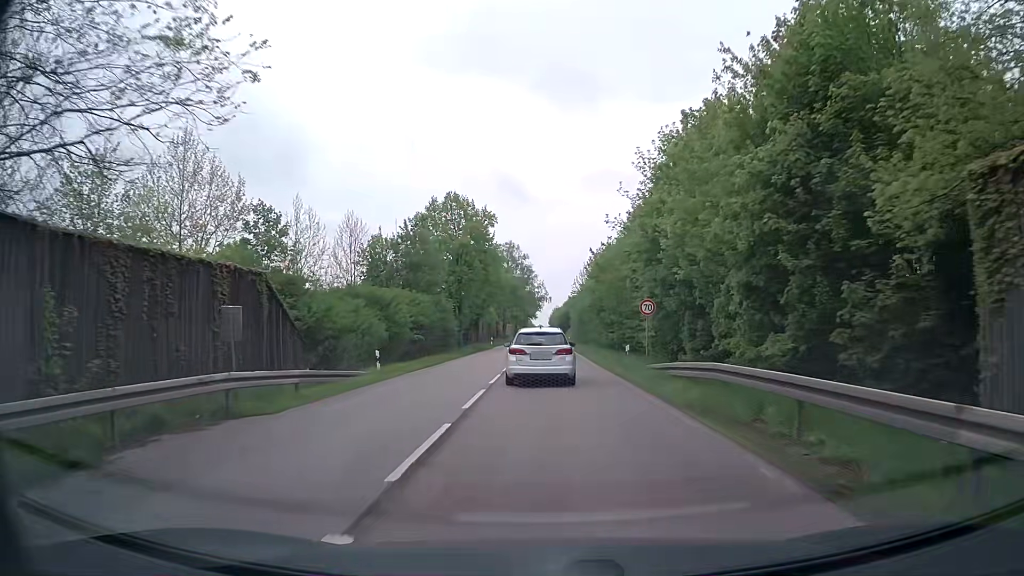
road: secondary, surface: asphalt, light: Day
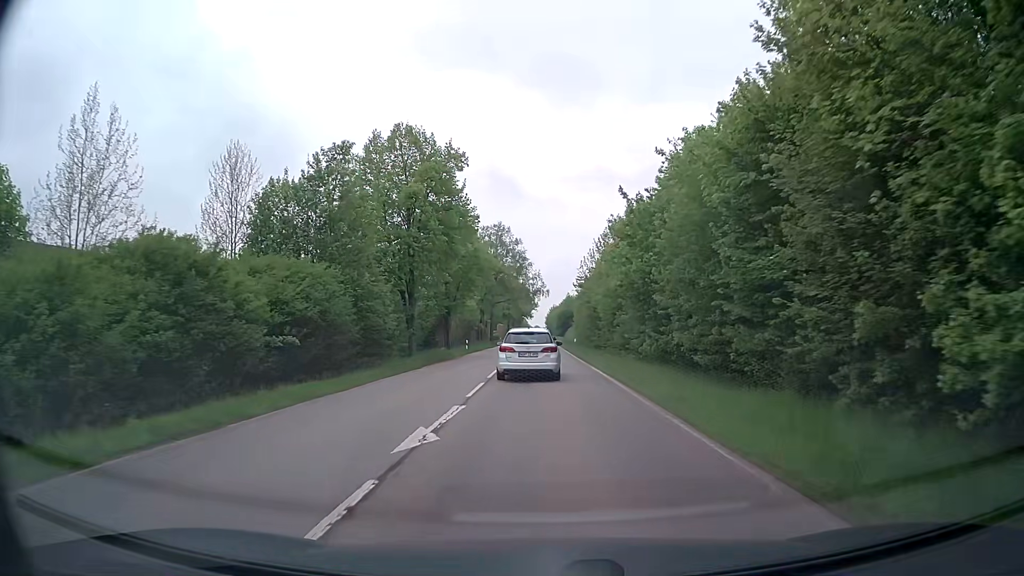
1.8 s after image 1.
(+0.1, +22.0) m; 0°
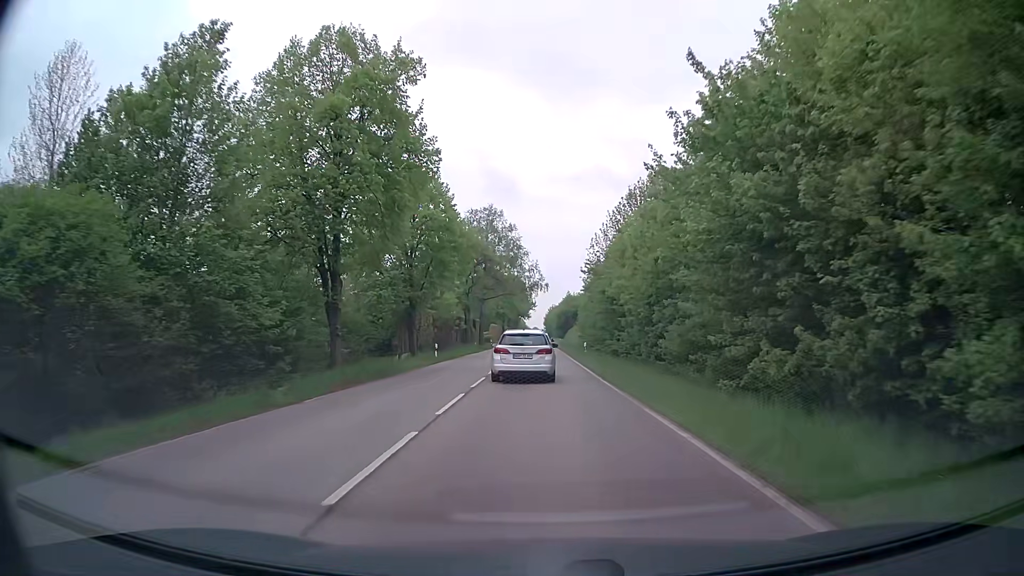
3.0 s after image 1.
(+0.2, +15.1) m; +1°
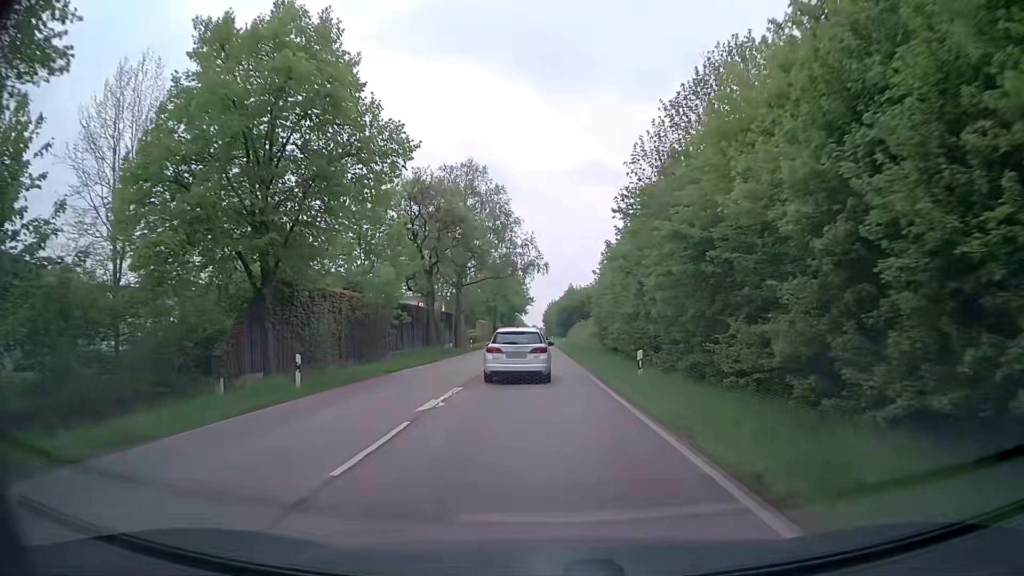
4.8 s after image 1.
(0.0, +23.0) m; 0°
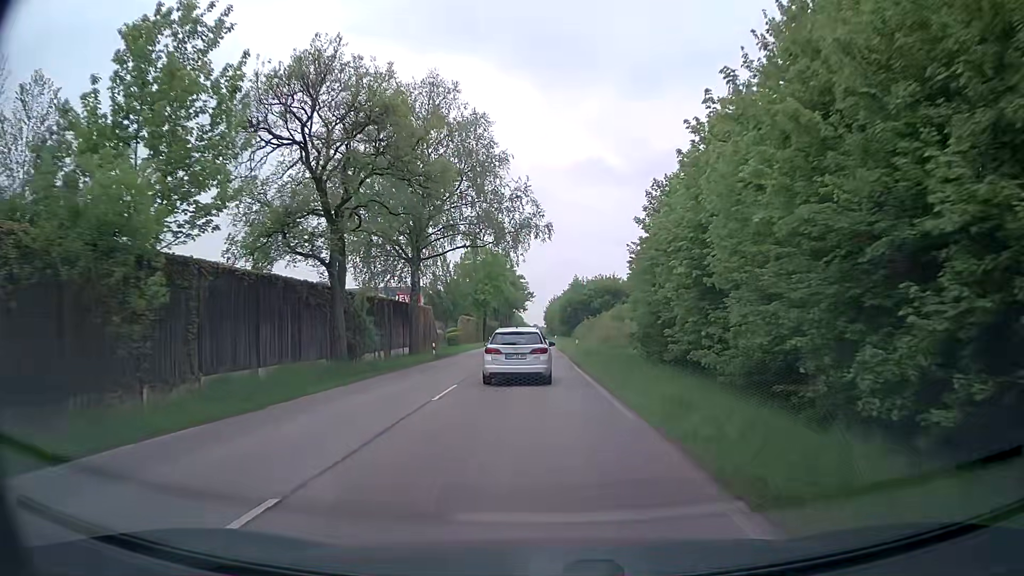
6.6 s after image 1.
(0.0, +22.8) m; 0°
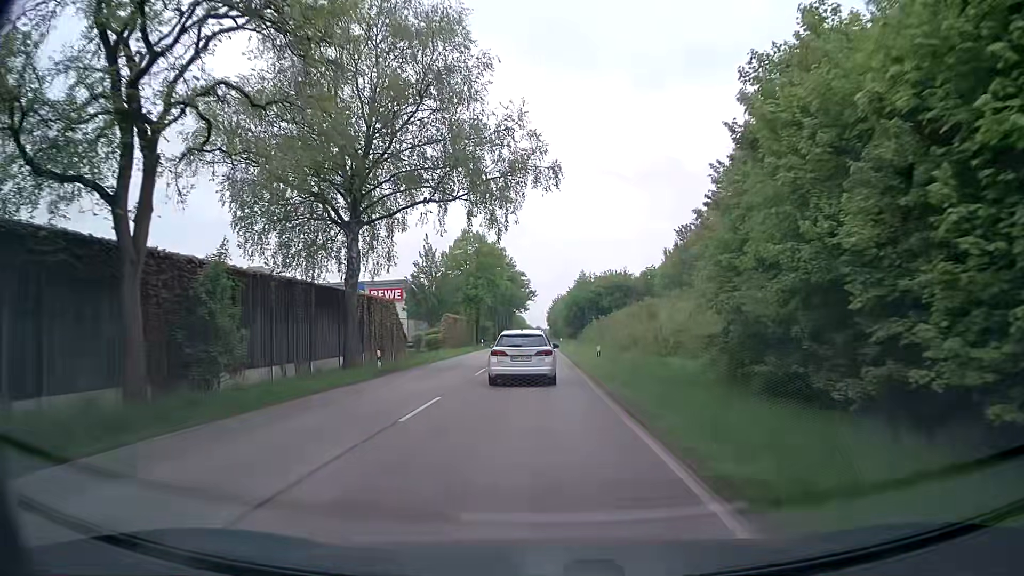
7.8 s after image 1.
(-0.1, +14.8) m; 0°
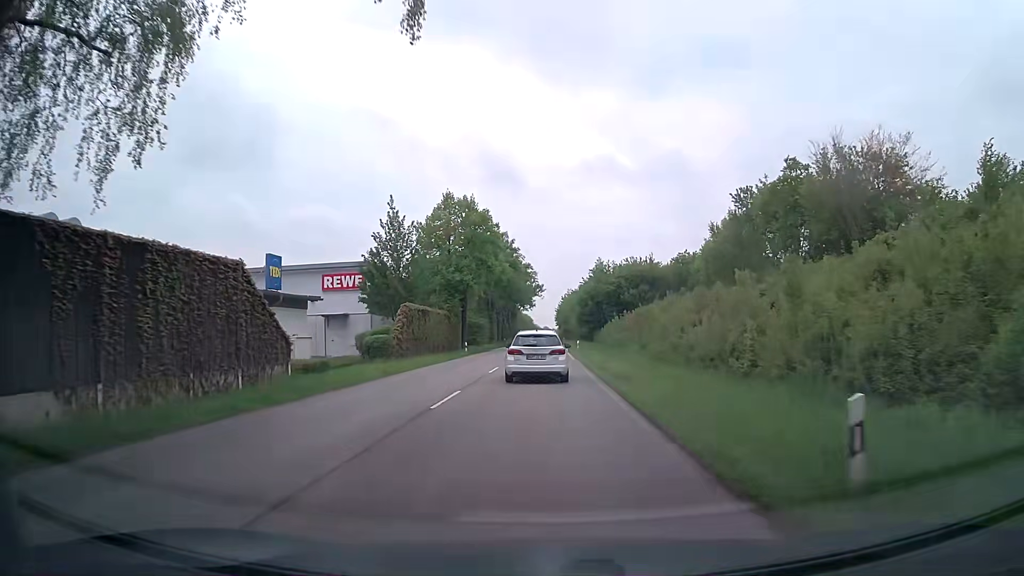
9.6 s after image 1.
(-0.1, +22.4) m; -1°
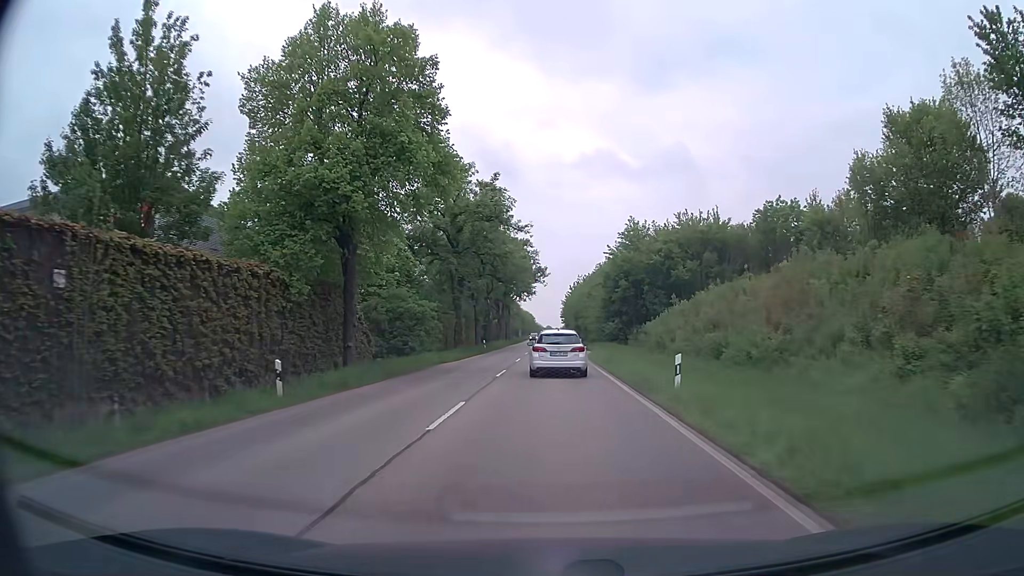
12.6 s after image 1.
(-0.2, +39.1) m; 0°
(0, +10) (0, +20) (0, +30) (0, +40) (0, +50) (+1, +60) (+1, +70) (+1, +80) (+1, +90) (+1, +100) m
